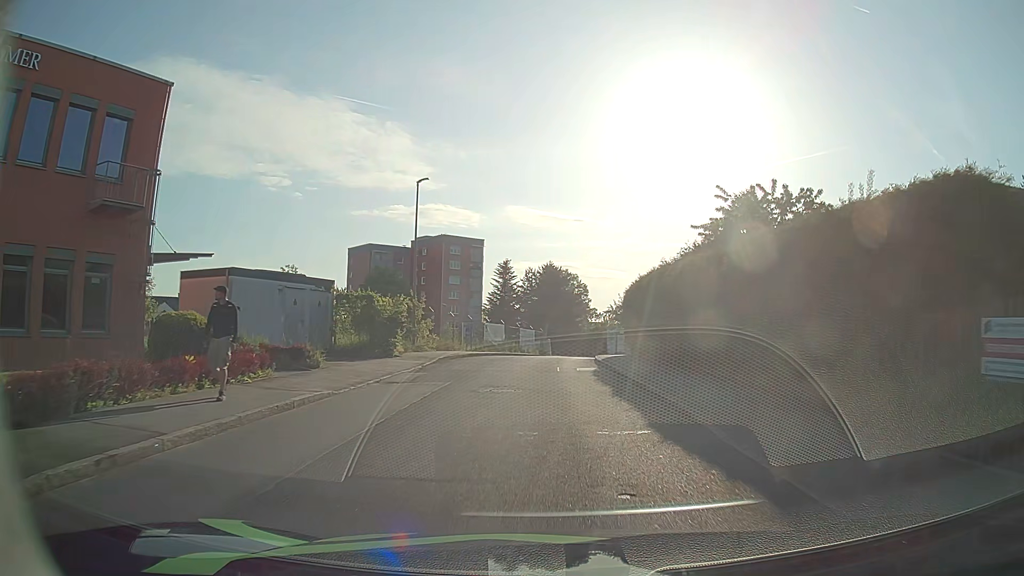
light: Day
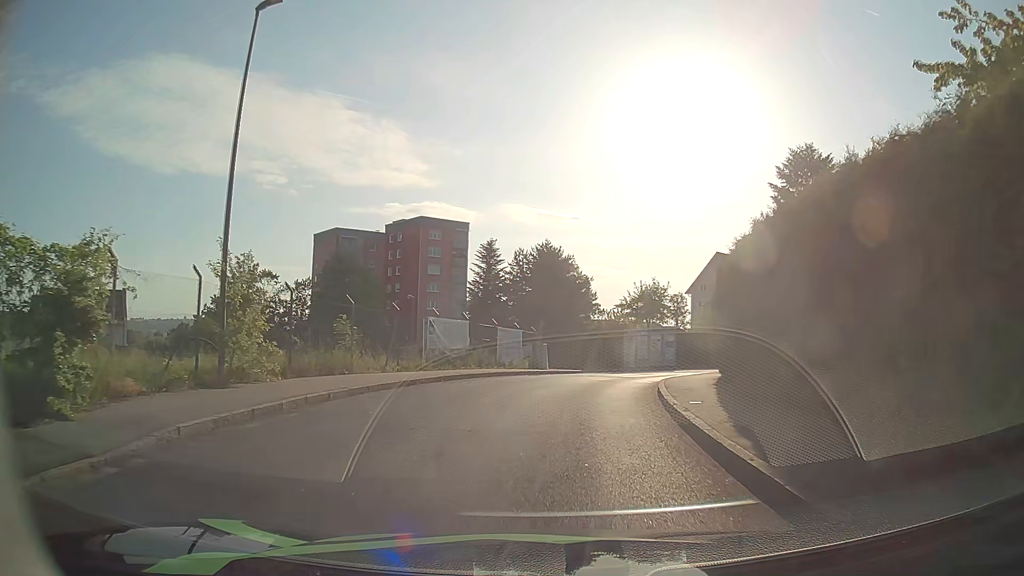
(+0.1, +18.9) m; 0°
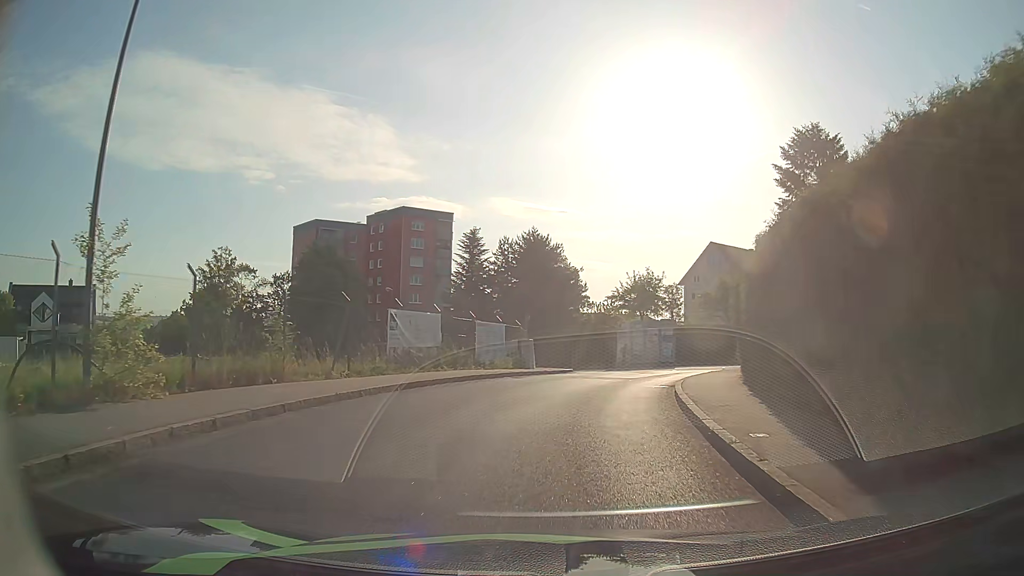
(+0.1, +4.1) m; +2°
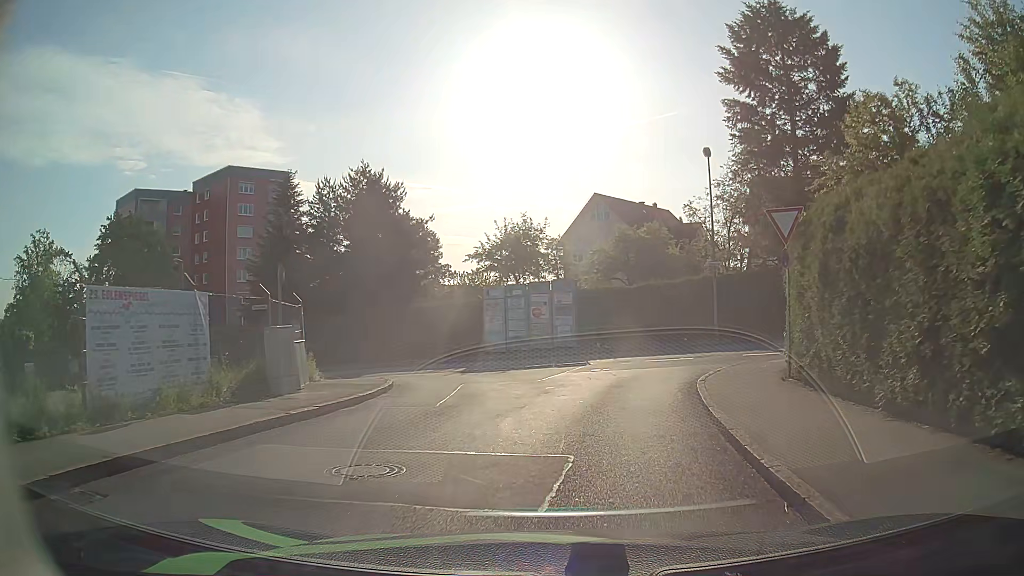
(+1.4, +17.7) m; +11°
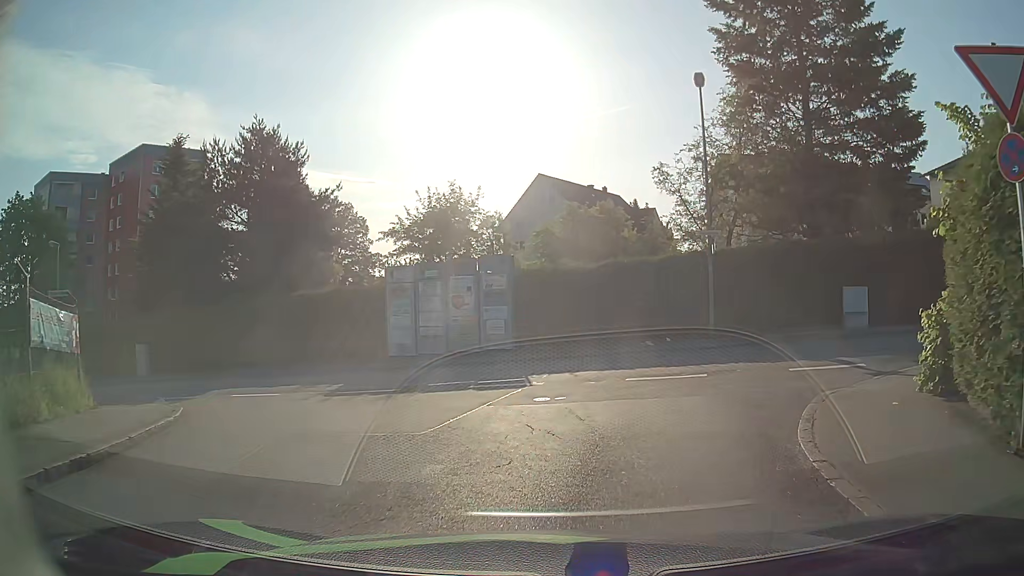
(+0.3, +8.6) m; +4°
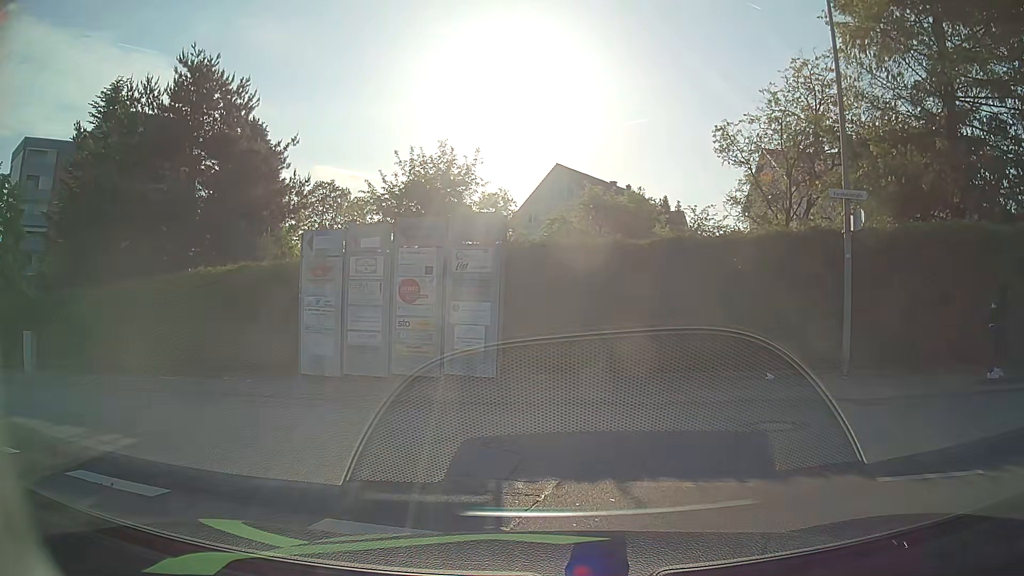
(0.0, +8.8) m; -3°
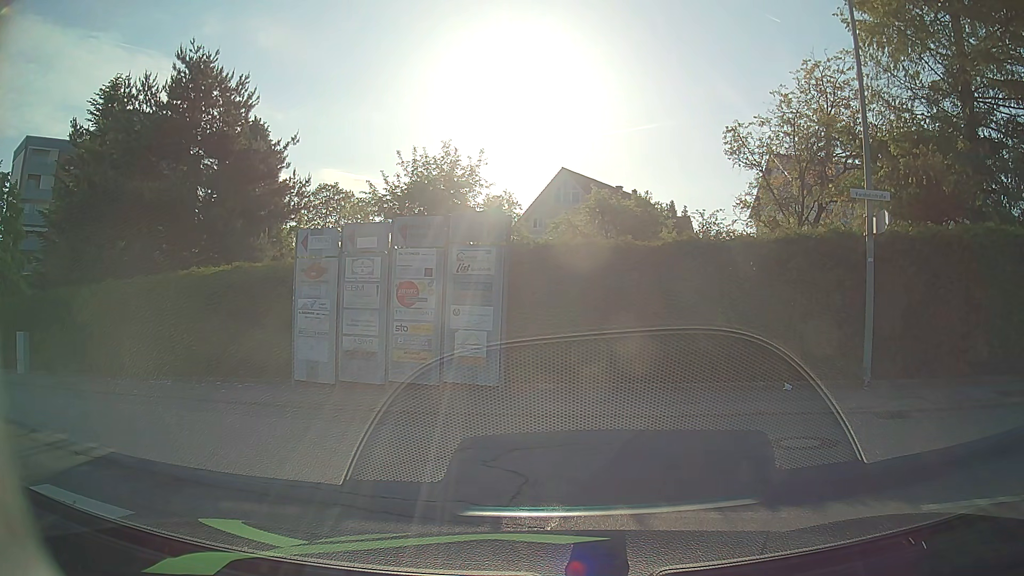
(0.0, +0.7) m; 0°
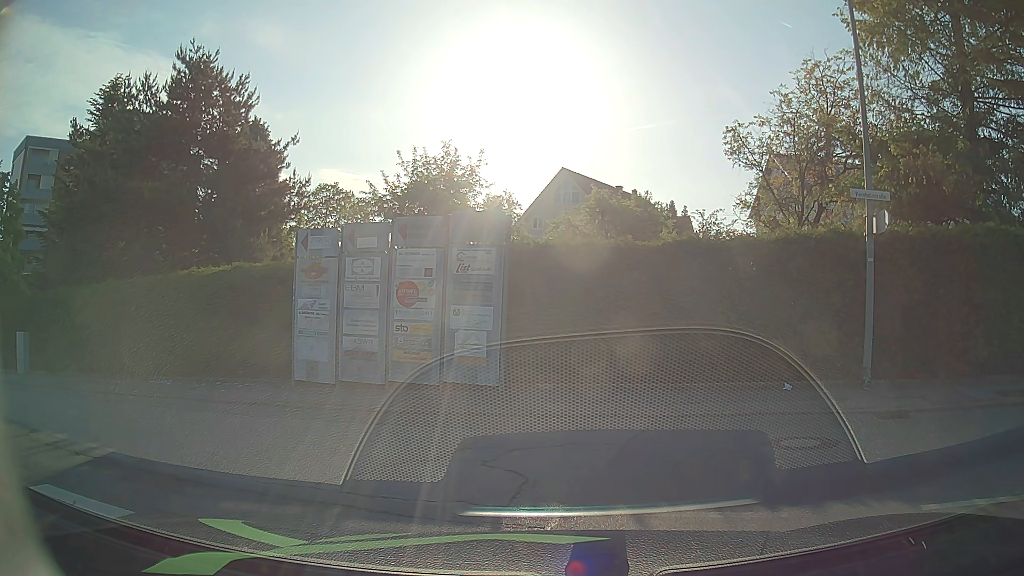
(0.0, 0.0) m; 0°
(-3, +9) (-11, +14) (-21, +18) (-30, +22) (-39, +26) (-48, +30) (-57, +34) (-66, +39) (-75, +44) (-83, +49) m
